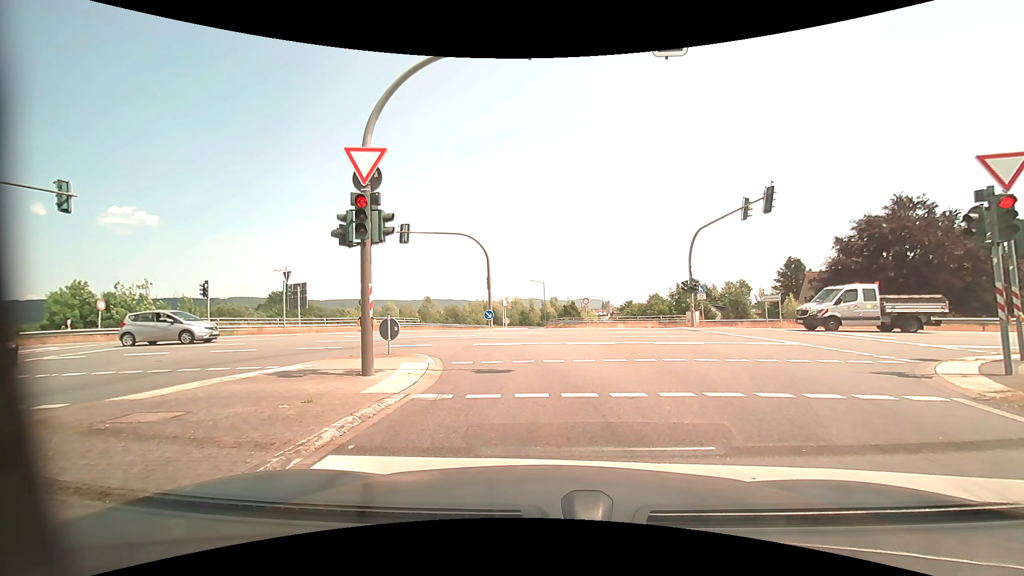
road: motorway_link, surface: asphalt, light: Day
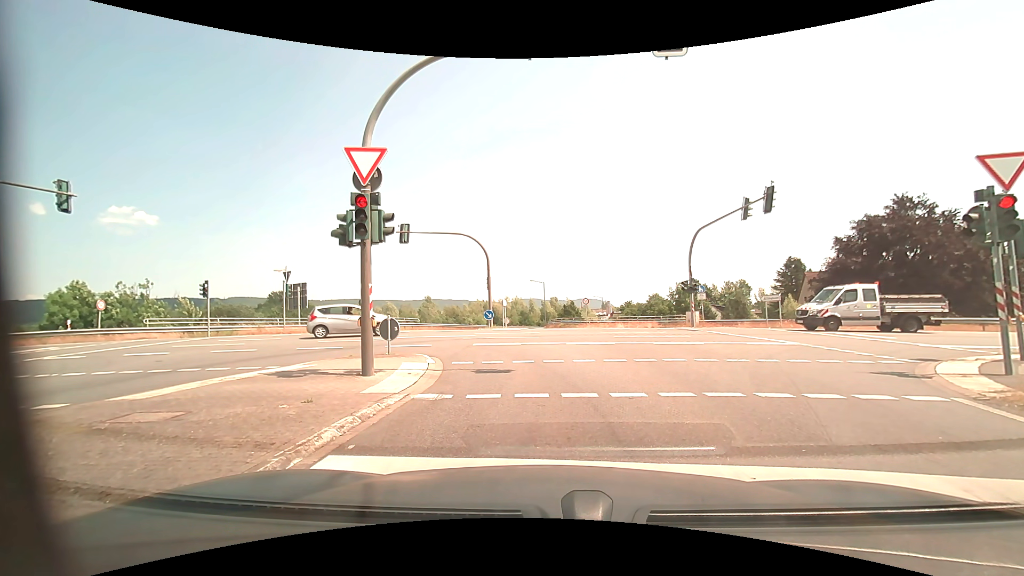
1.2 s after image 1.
(0.0, 0.0) m; 0°
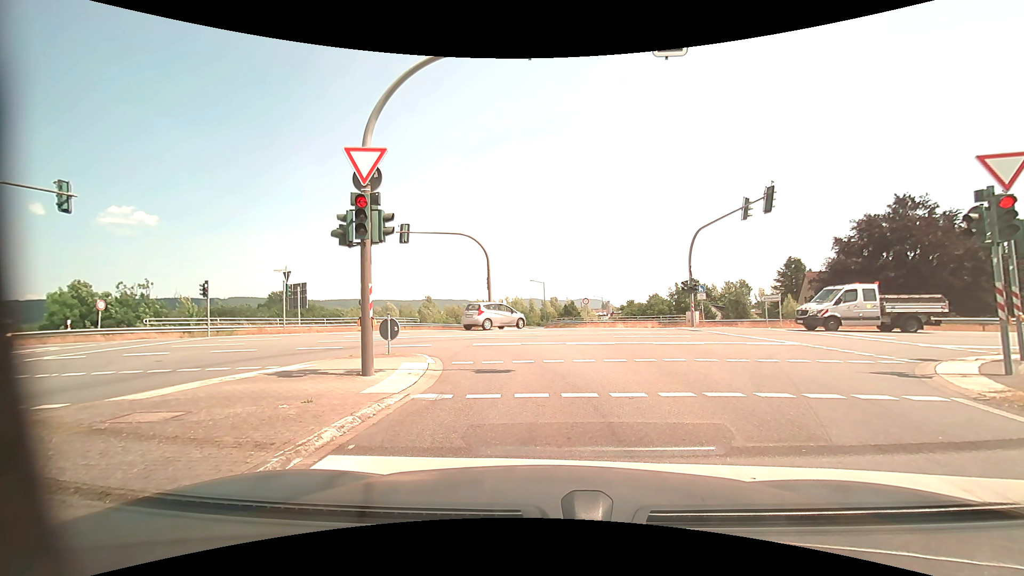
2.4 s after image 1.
(0.0, 0.0) m; 0°
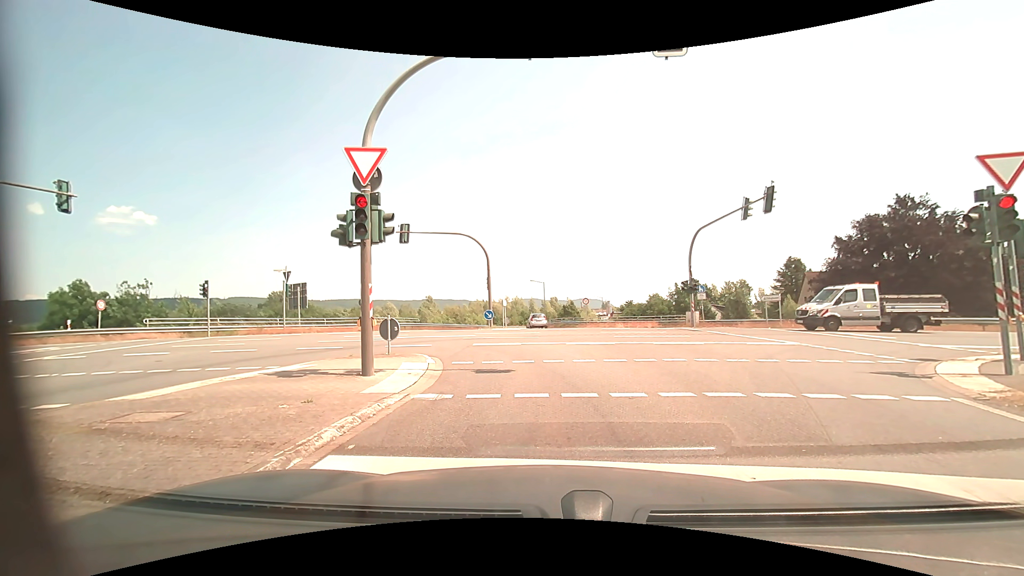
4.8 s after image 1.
(0.0, 0.0) m; 0°
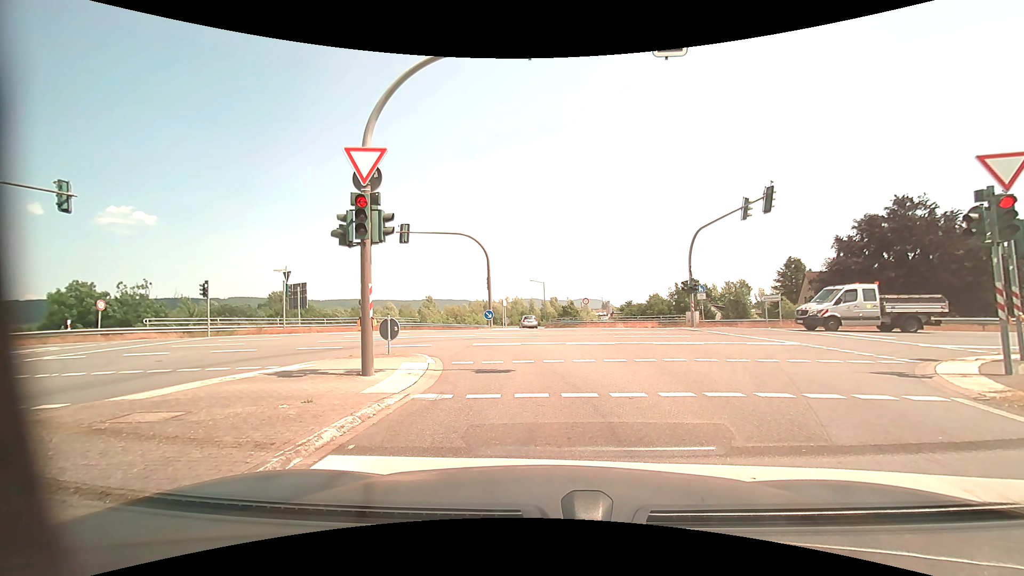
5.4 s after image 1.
(0.0, 0.0) m; 0°
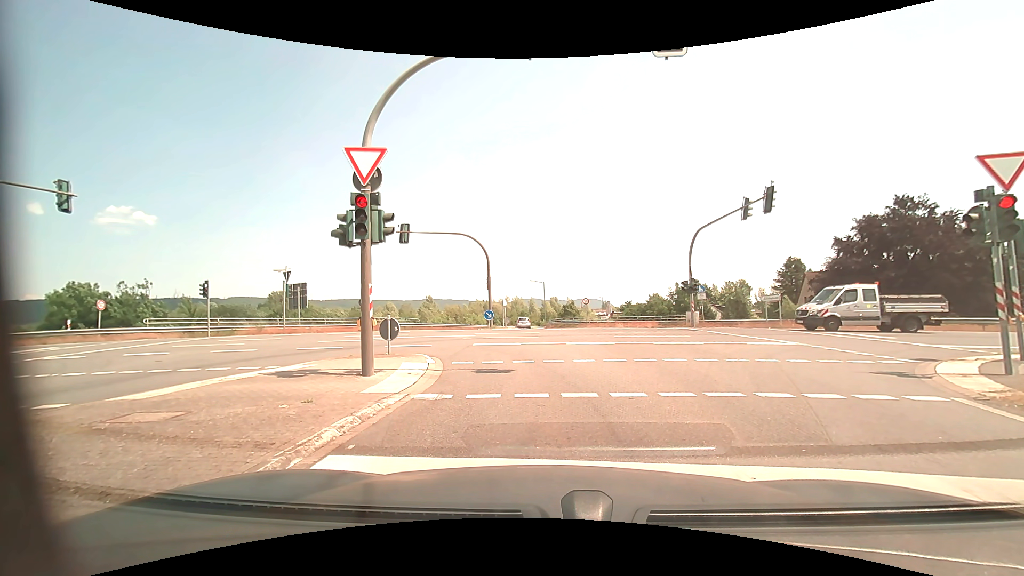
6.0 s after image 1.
(0.0, 0.0) m; 0°
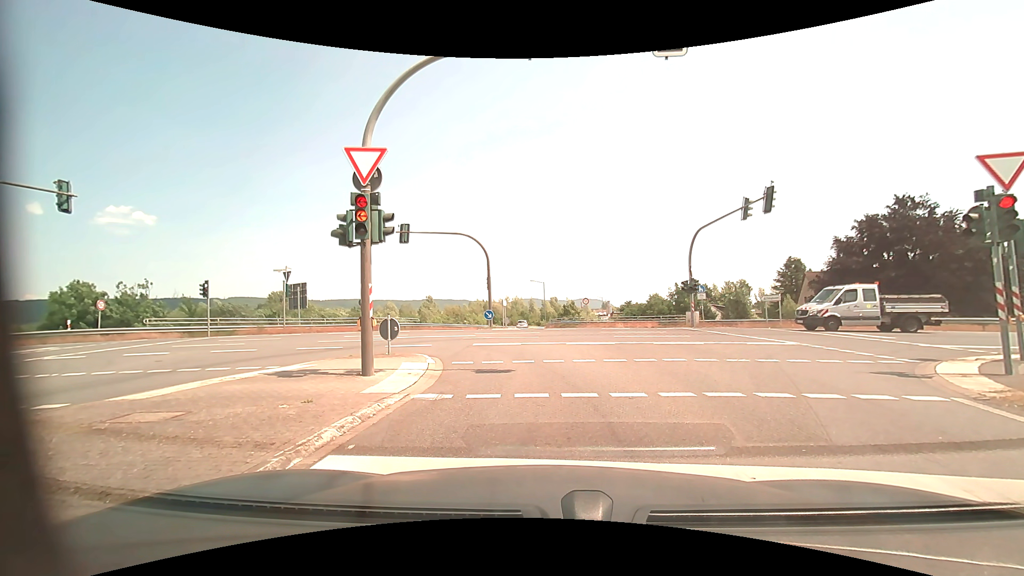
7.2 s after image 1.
(0.0, 0.0) m; 0°
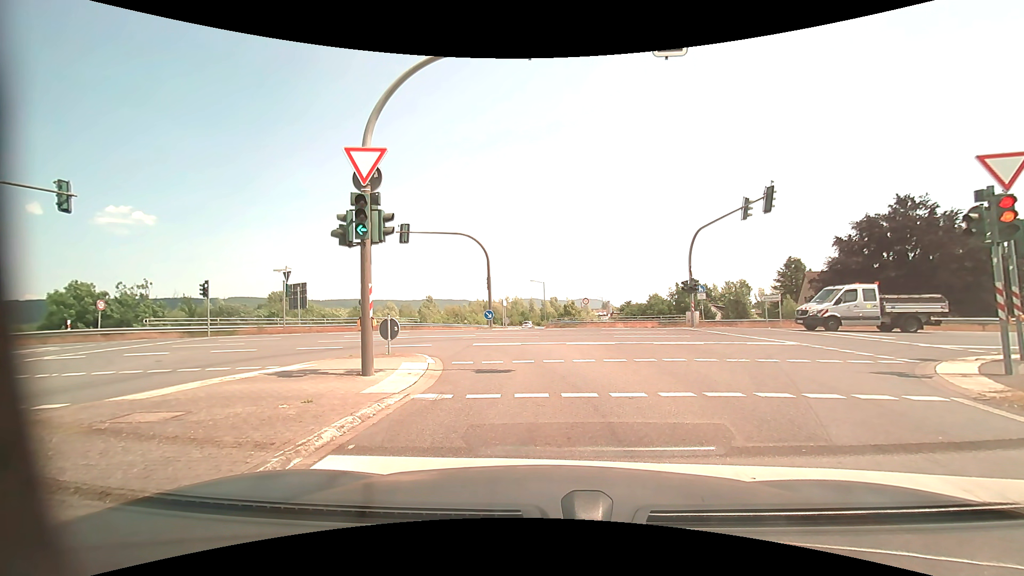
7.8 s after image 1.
(0.0, 0.0) m; 0°
(0, +10) (-1, +20) (-8, +27) (-18, +27) (-28, +27) (-38, +26) (-48, +25) (-58, +24) (-68, +23) (-78, +23) m
